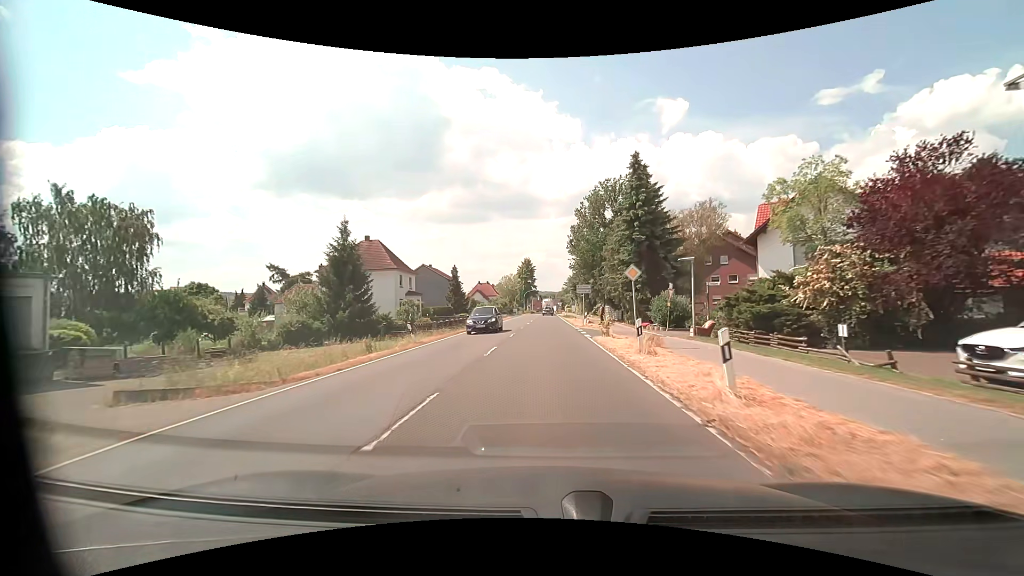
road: primary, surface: asphalt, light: Day
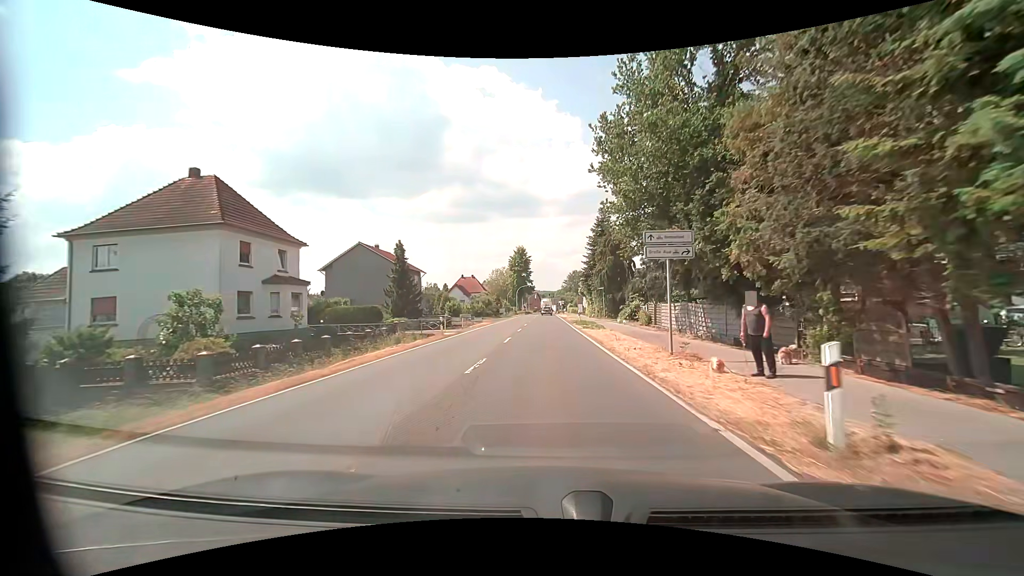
(+0.1, +31.0) m; 0°
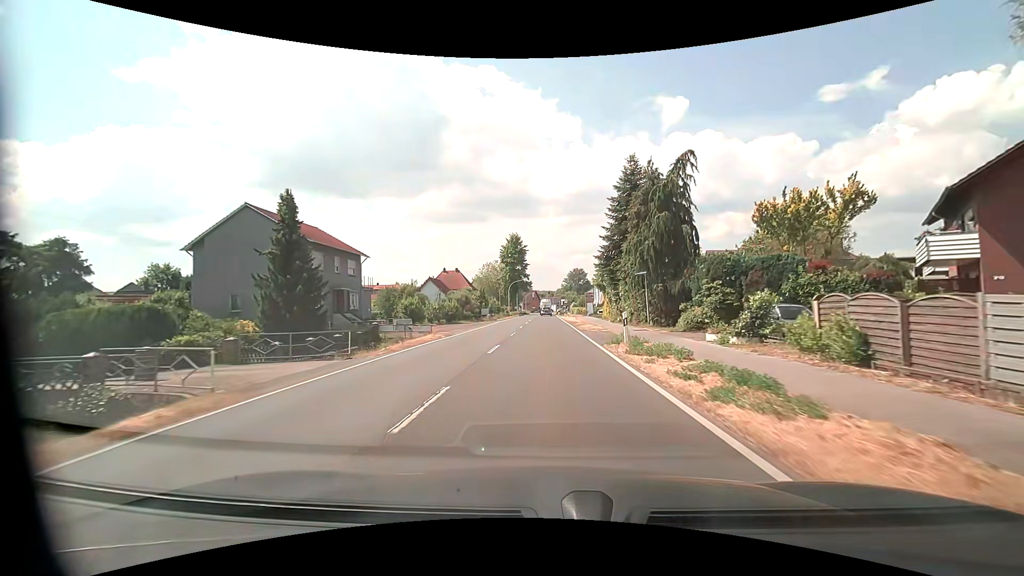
(-0.1, +23.3) m; 0°
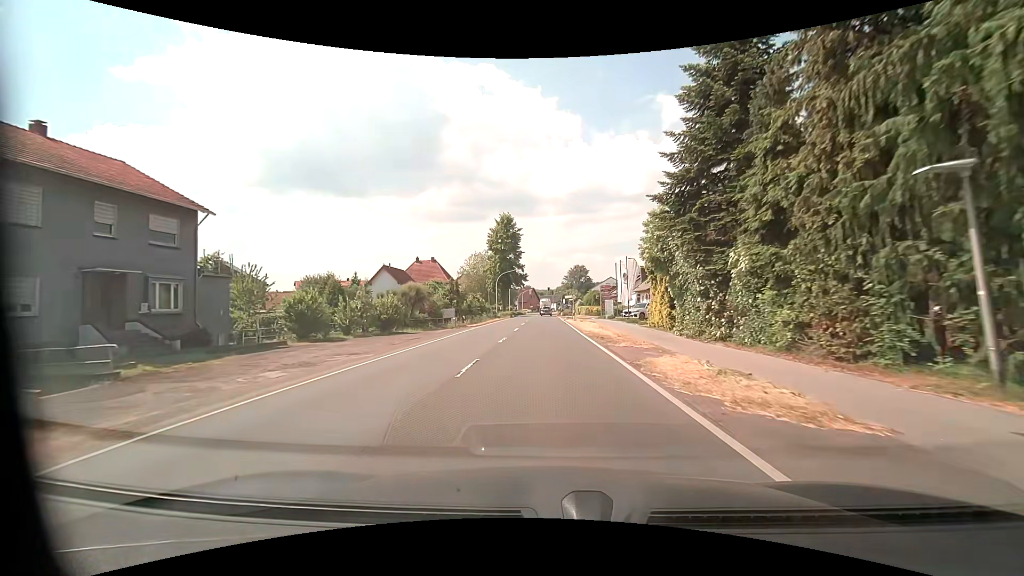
(-0.1, +23.3) m; 0°
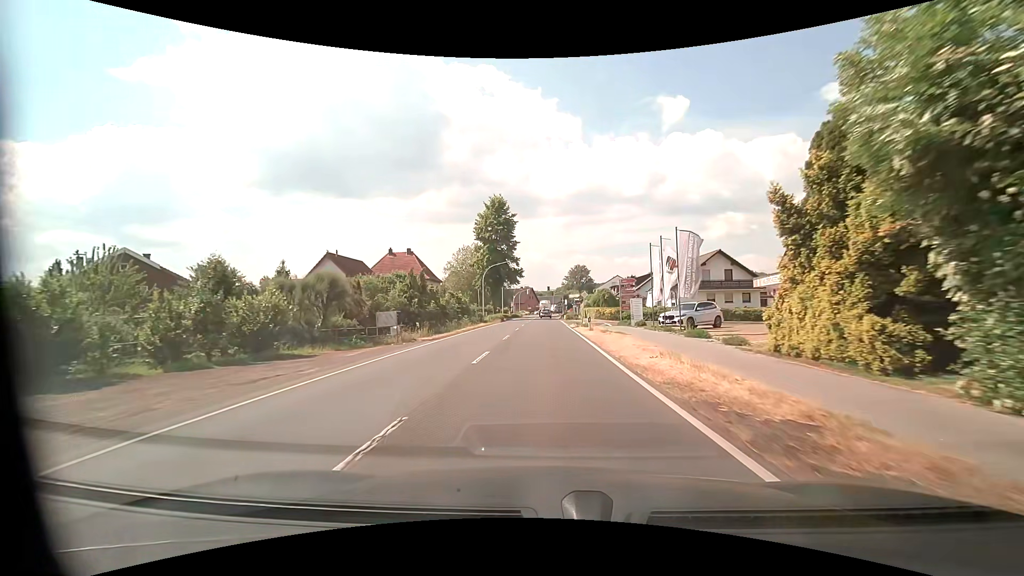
(0.0, +15.6) m; 0°
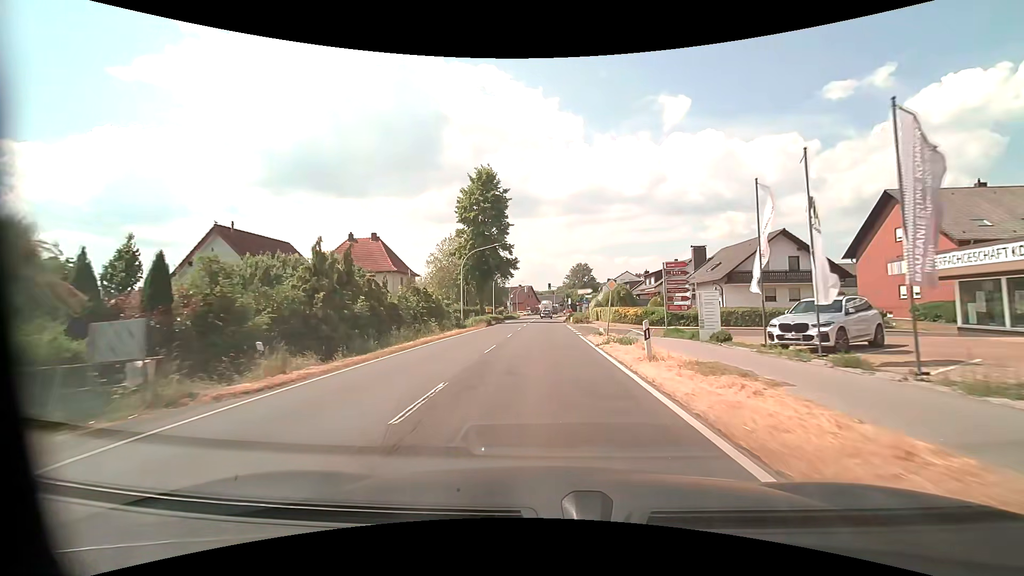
(-0.1, +15.5) m; 0°
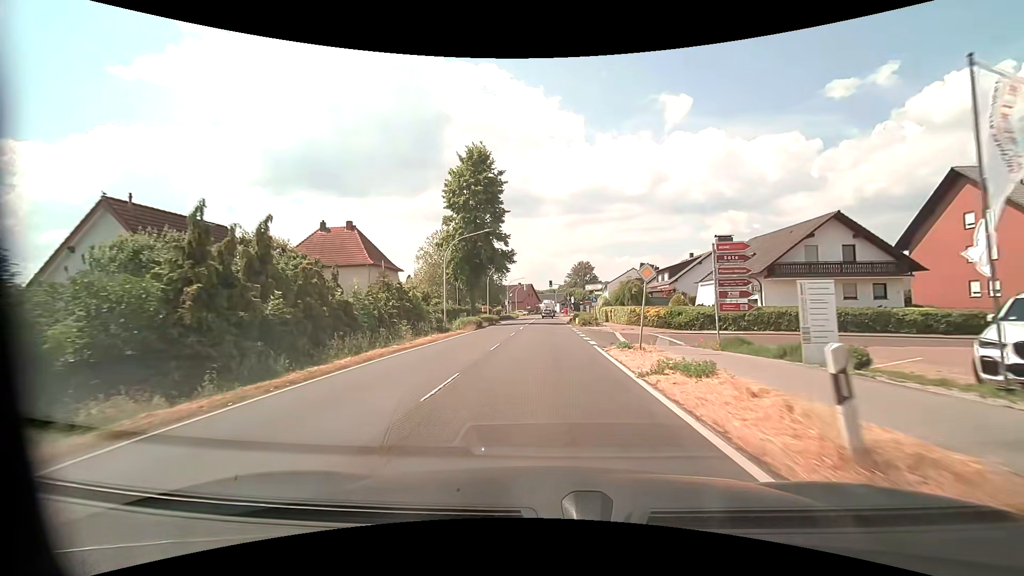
(0.0, +7.8) m; 0°
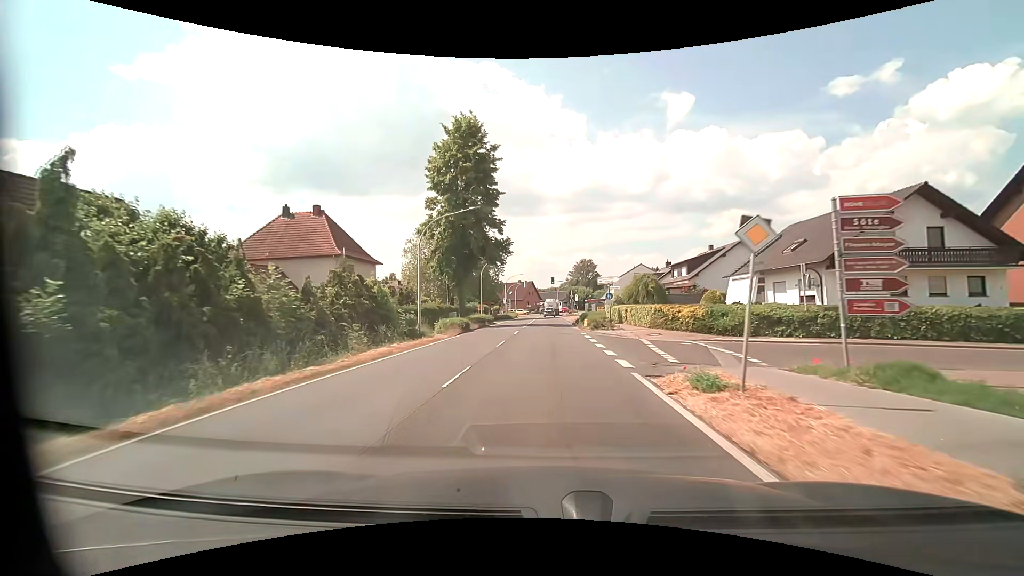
(0.0, +7.8) m; 0°
(0, +10) (0, +20) (0, +30) (0, +40) (0, +50) (0, +60) (0, +70) (0, +80) (+1, +90) (+1, +100) m
